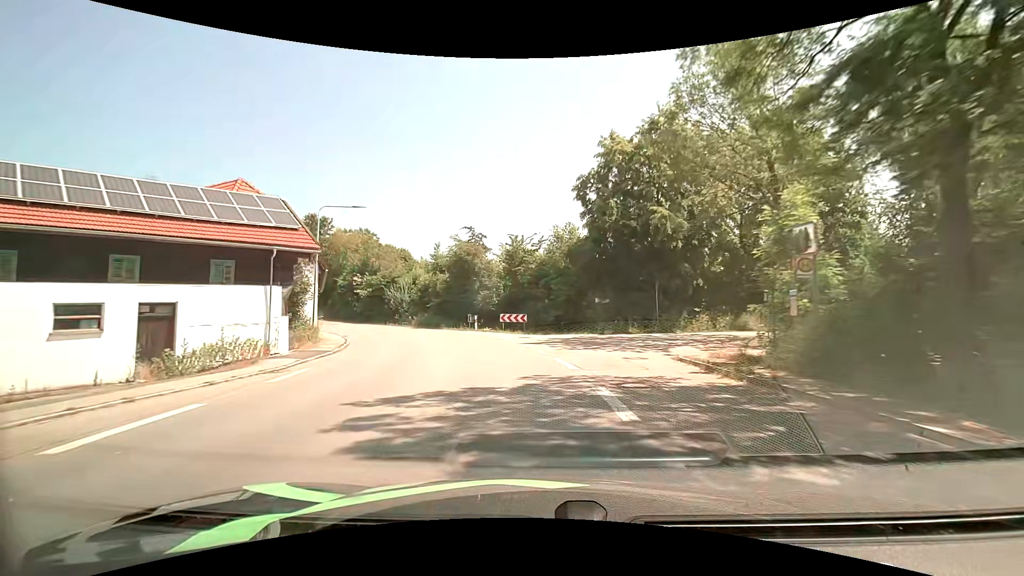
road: secondary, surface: asphalt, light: Day
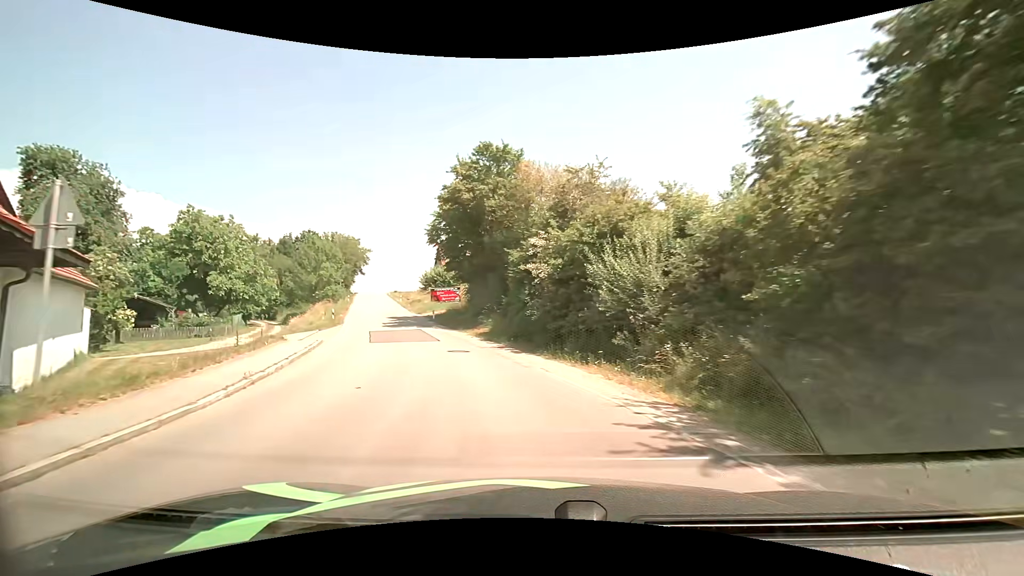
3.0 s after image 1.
(-6.7, +32.5) m; -28°
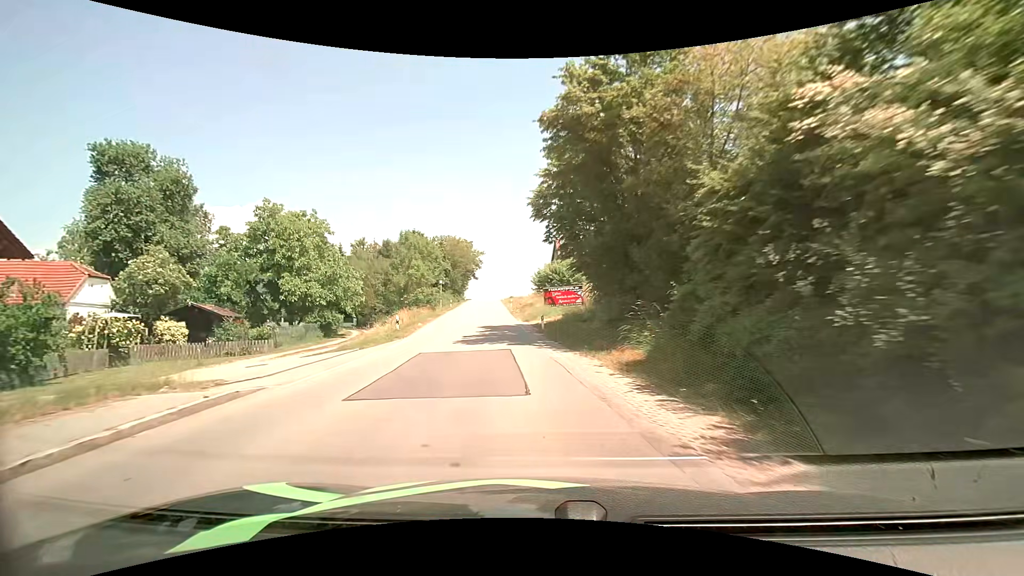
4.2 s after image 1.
(-2.0, +14.0) m; -15°
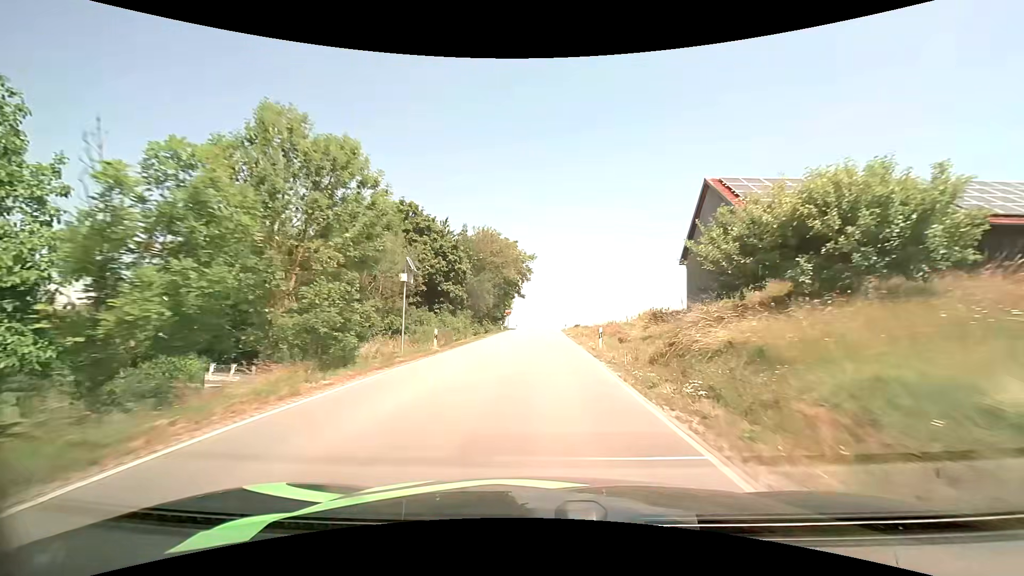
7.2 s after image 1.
(-4.2, +39.0) m; -7°
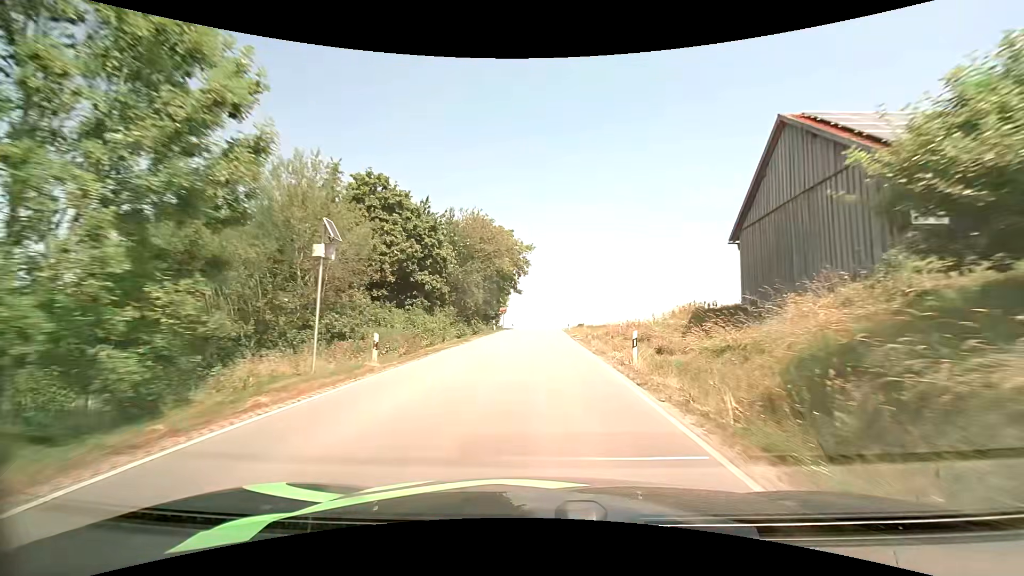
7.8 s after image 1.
(0.0, +8.2) m; 0°
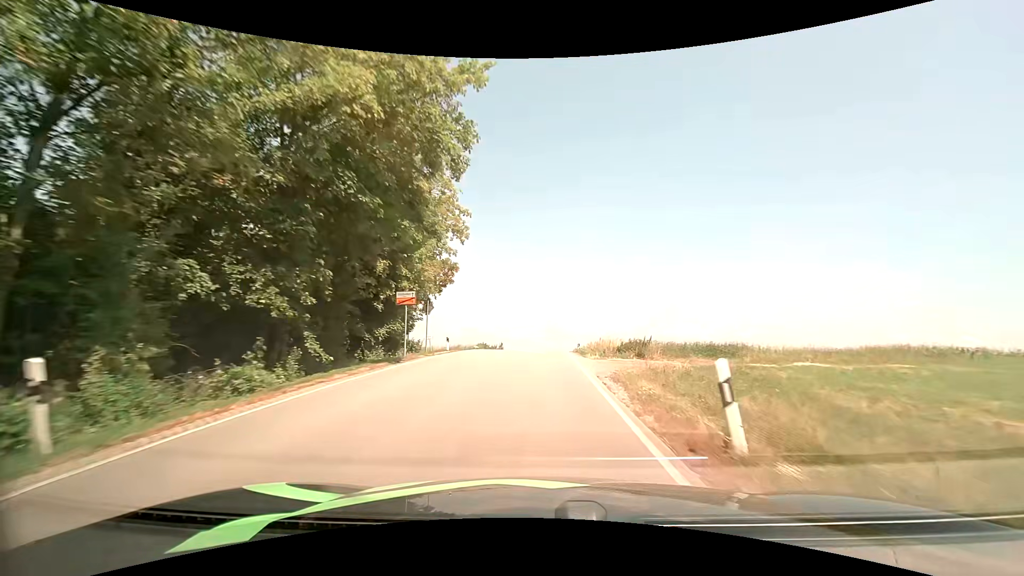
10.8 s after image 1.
(+1.1, +44.6) m; +1°
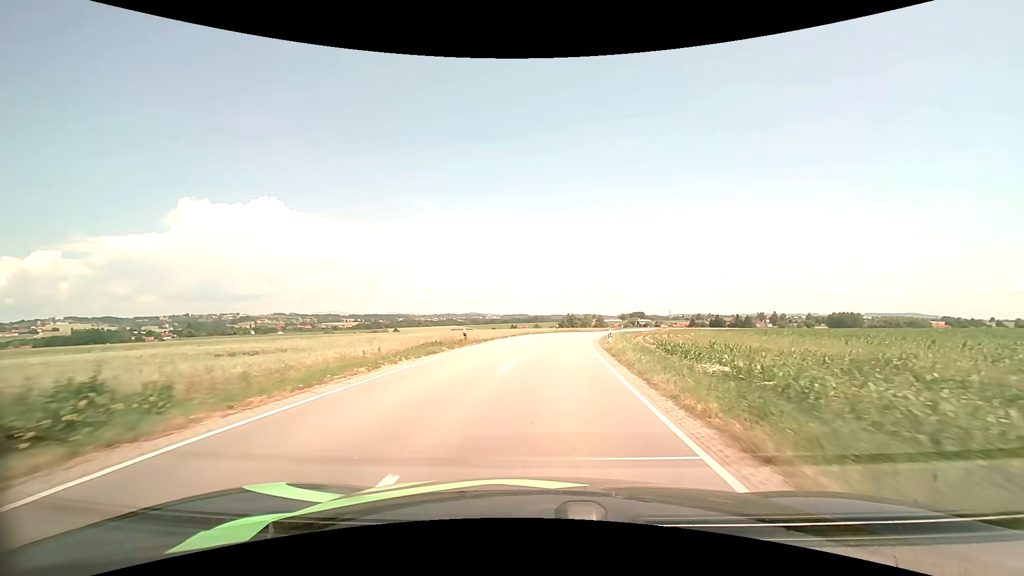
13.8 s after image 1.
(+1.2, +46.3) m; +5°
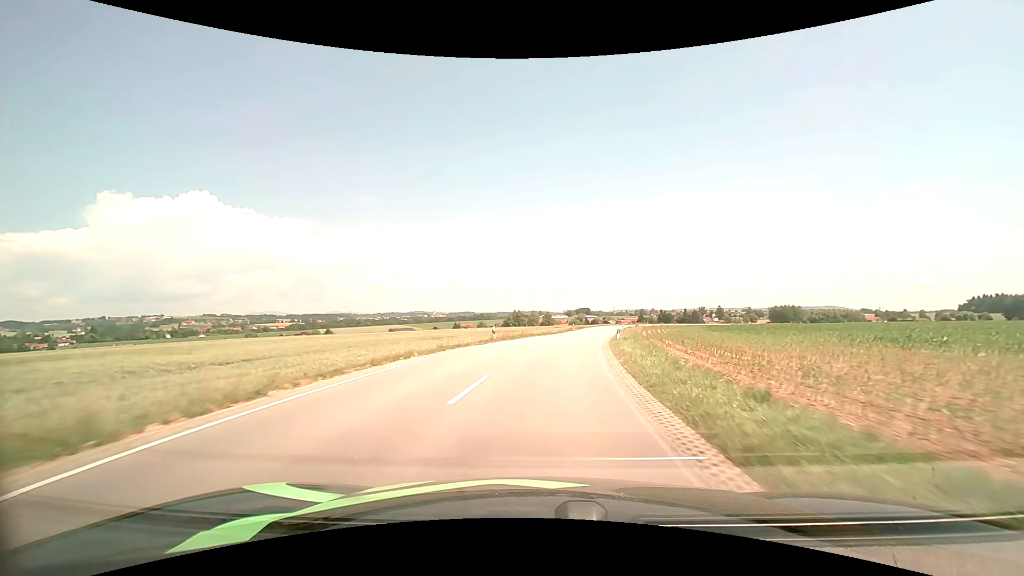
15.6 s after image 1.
(+1.5, +29.2) m; +6°
(0, +10) (+1, +20) (+2, +30) (+4, +40) (+5, +50) (+7, +59) (+9, +69) (+11, +79) (+13, +89) (+15, +99) m
